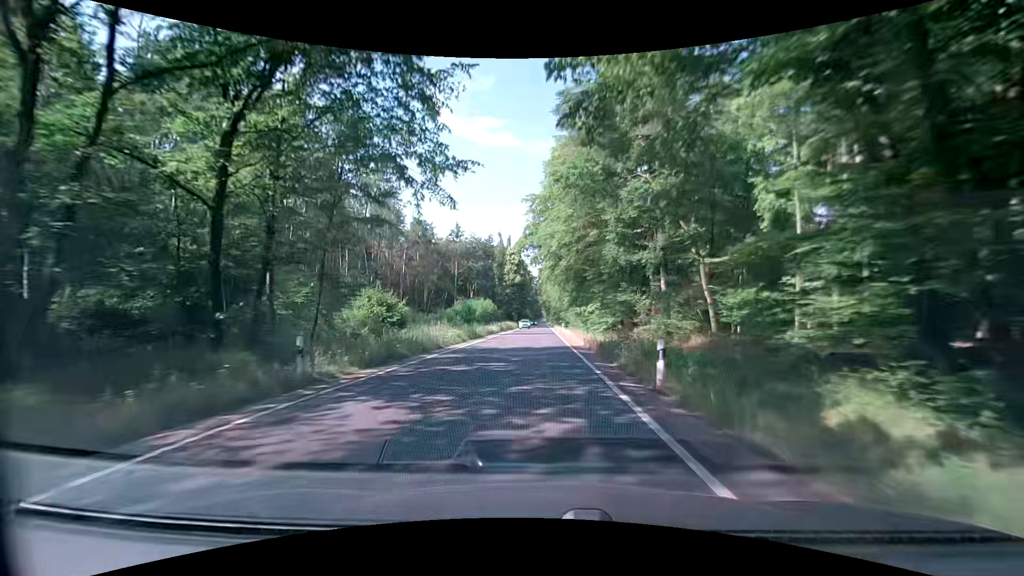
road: secondary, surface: asphalt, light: Day
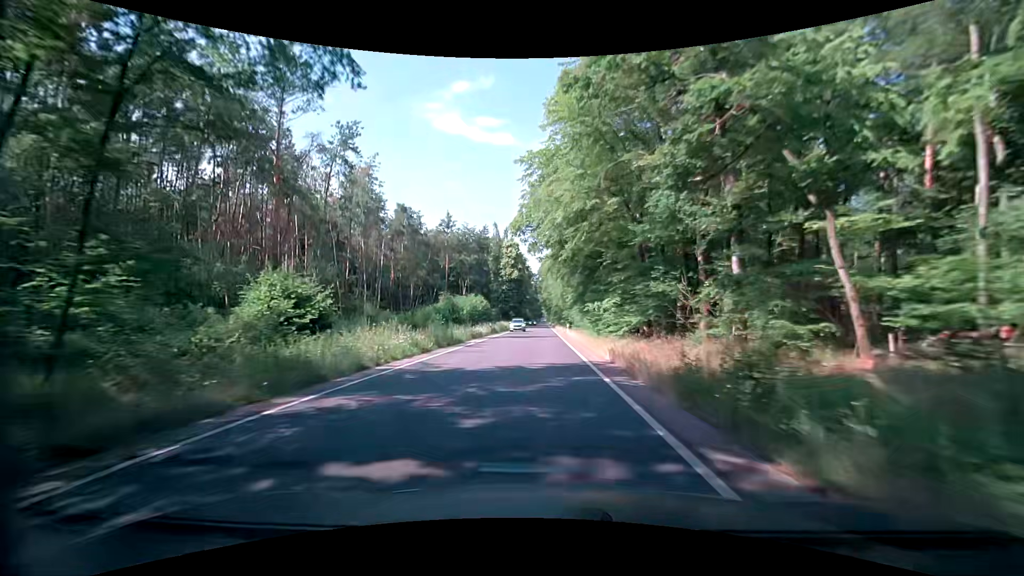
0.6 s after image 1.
(0.0, +10.8) m; 0°
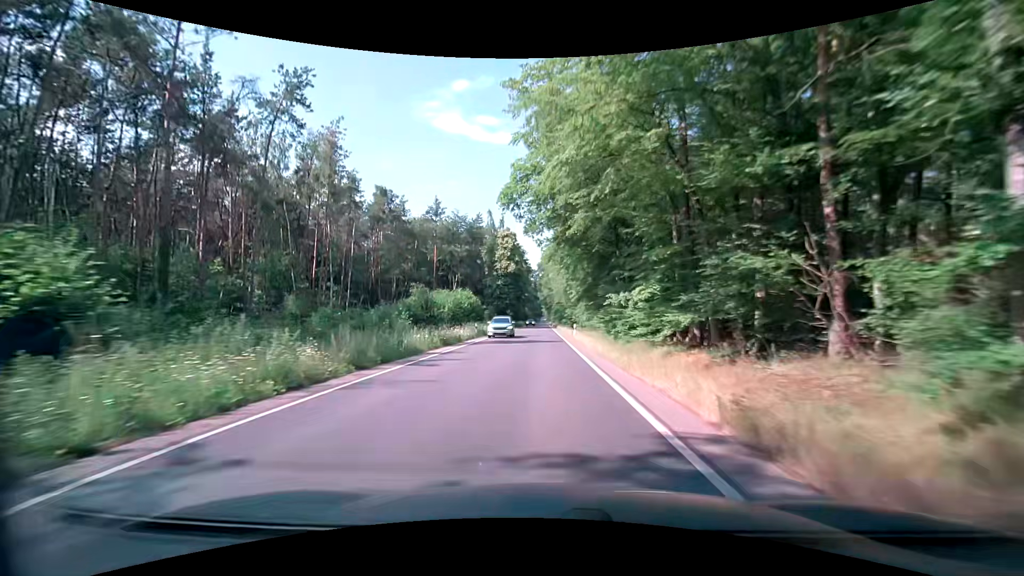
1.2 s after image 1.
(-0.1, +10.8) m; 0°
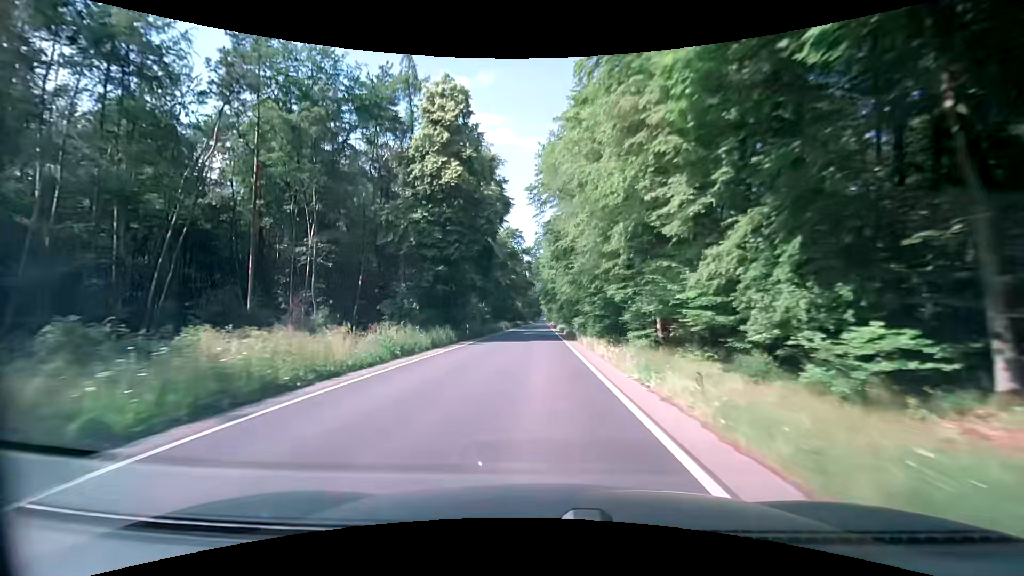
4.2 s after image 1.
(+0.1, +54.0) m; 0°
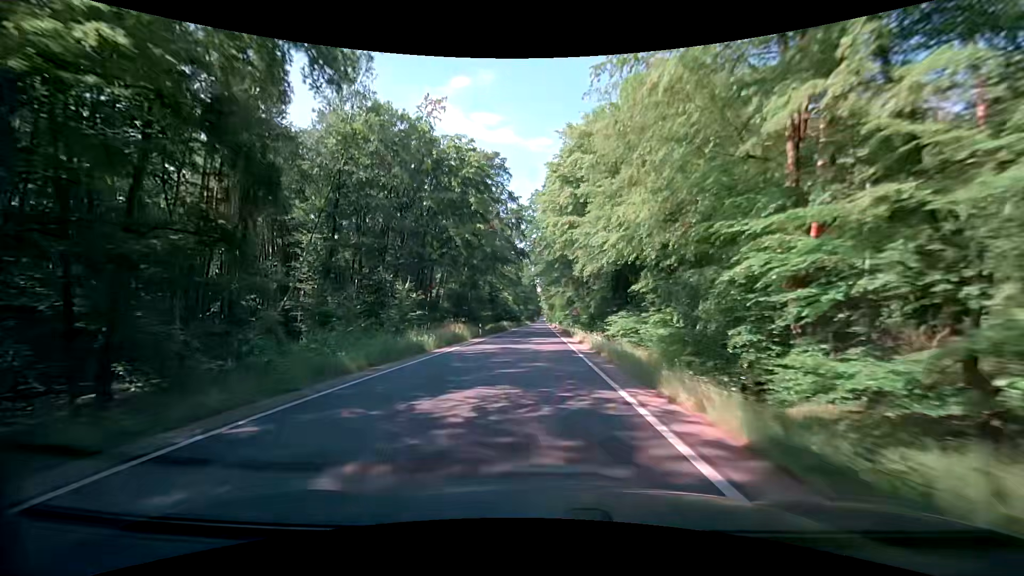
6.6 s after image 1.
(-0.1, +43.0) m; 0°
